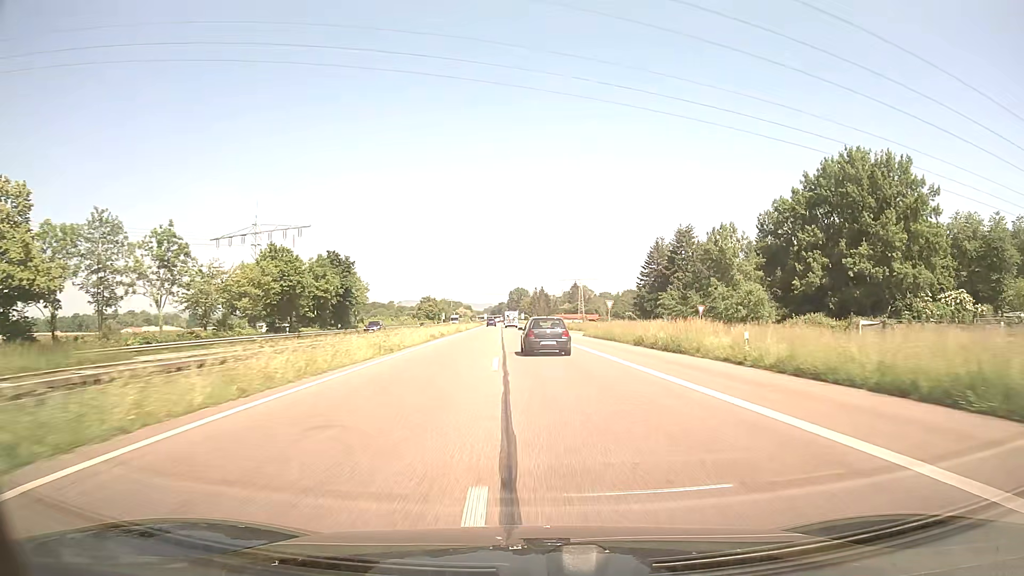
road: trunk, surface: asphalt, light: Day
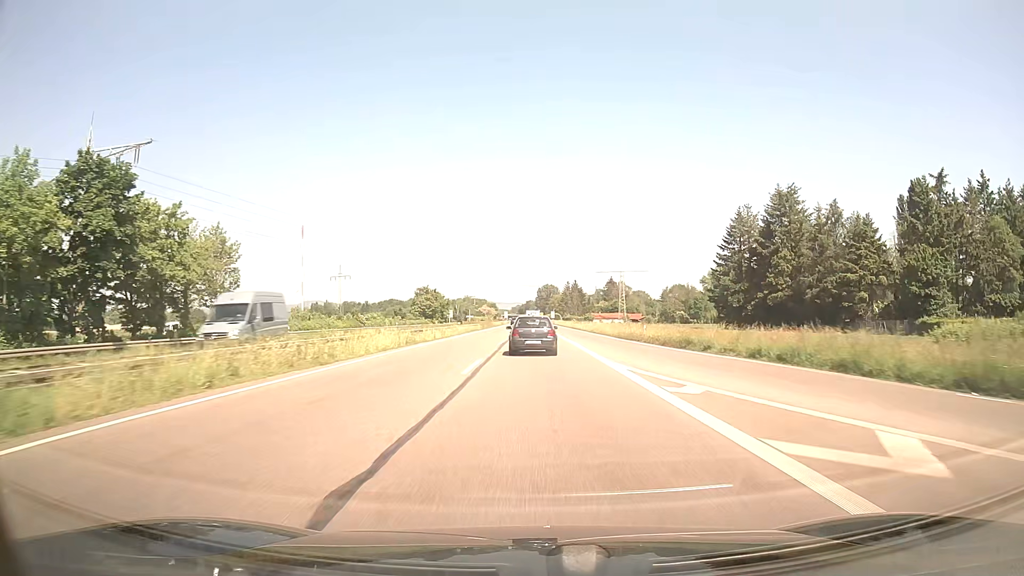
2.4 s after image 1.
(-1.1, +56.9) m; -3°
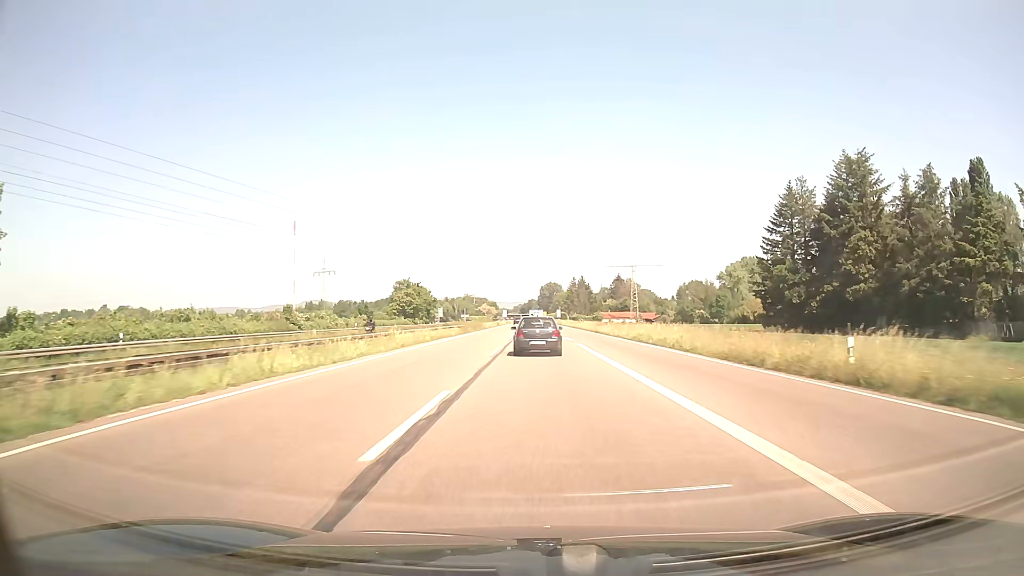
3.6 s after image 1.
(-0.1, +28.4) m; 0°
